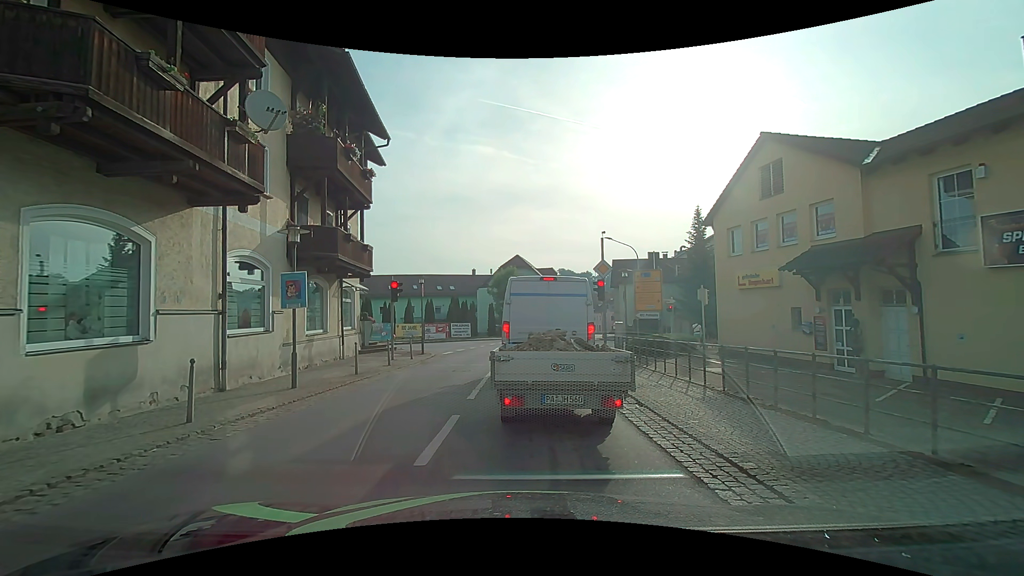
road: secondary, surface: asphalt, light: Day
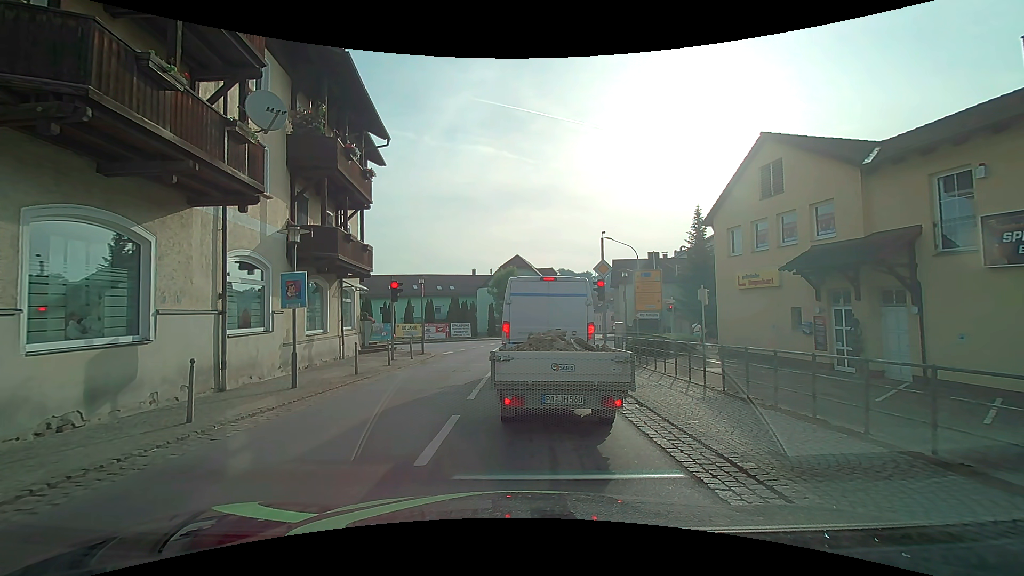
(0.0, 0.0) m; 0°
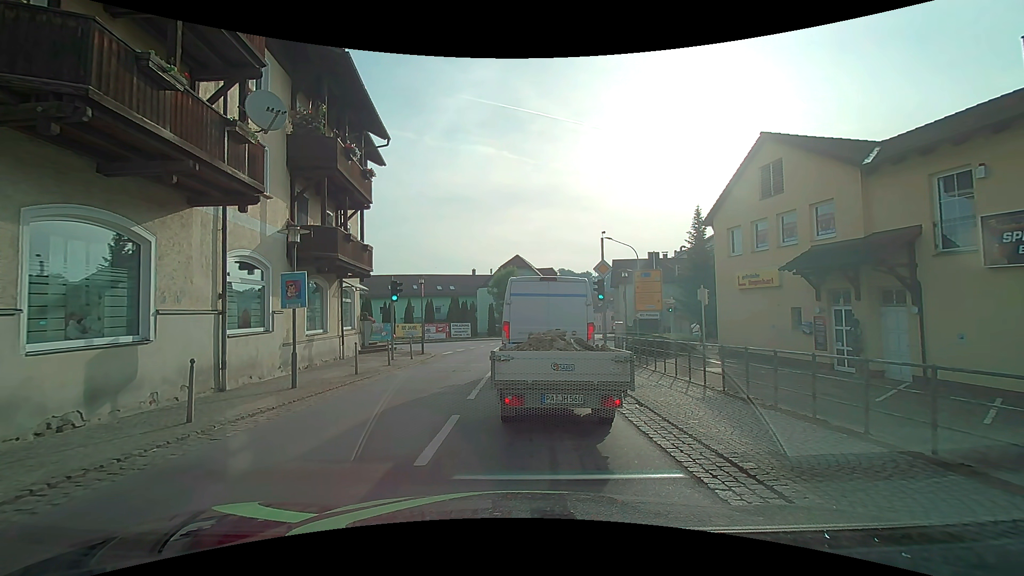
(0.0, 0.0) m; 0°
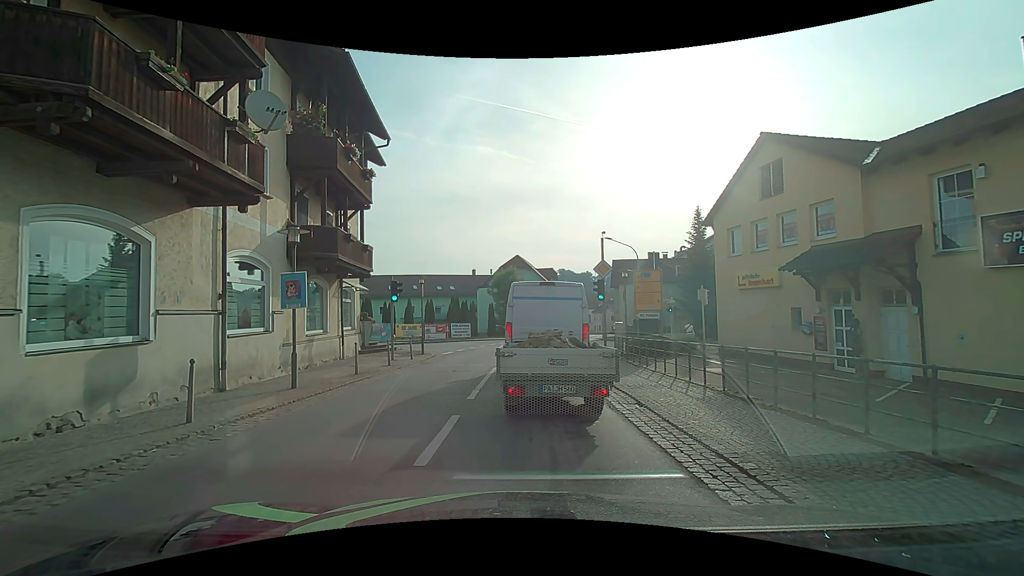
(0.0, 0.0) m; 0°
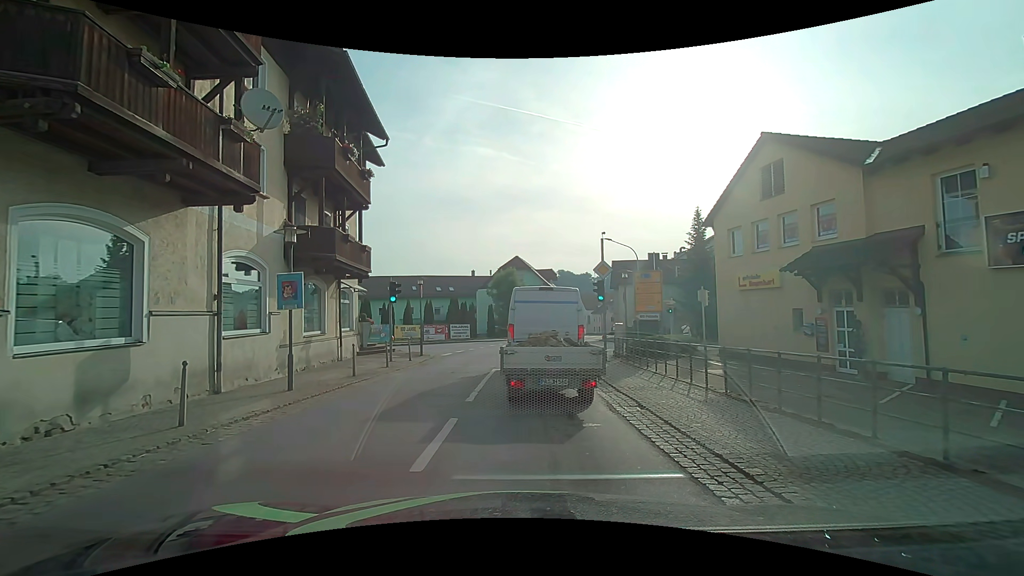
(0.0, +0.1) m; 0°
